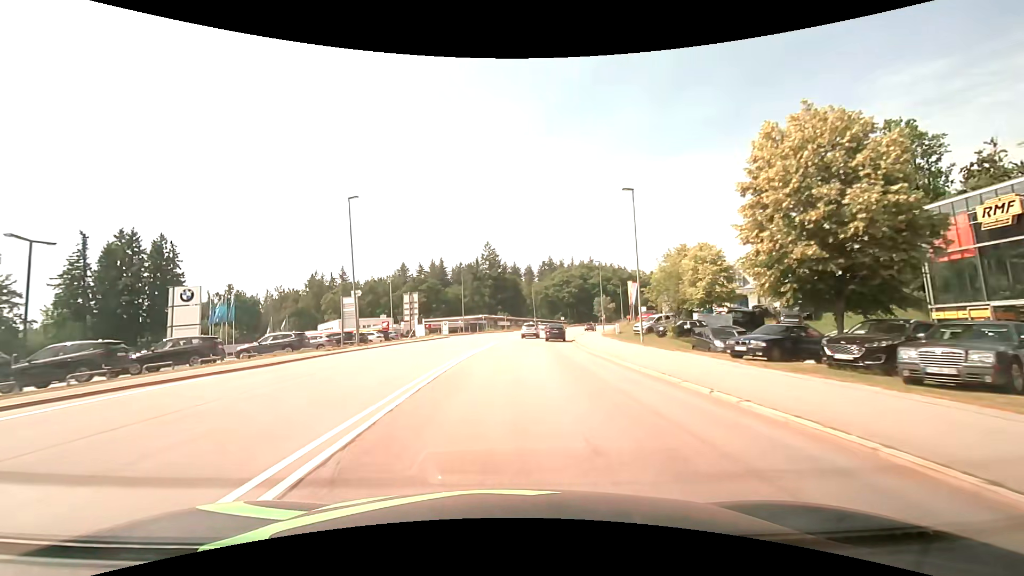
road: secondary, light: Day
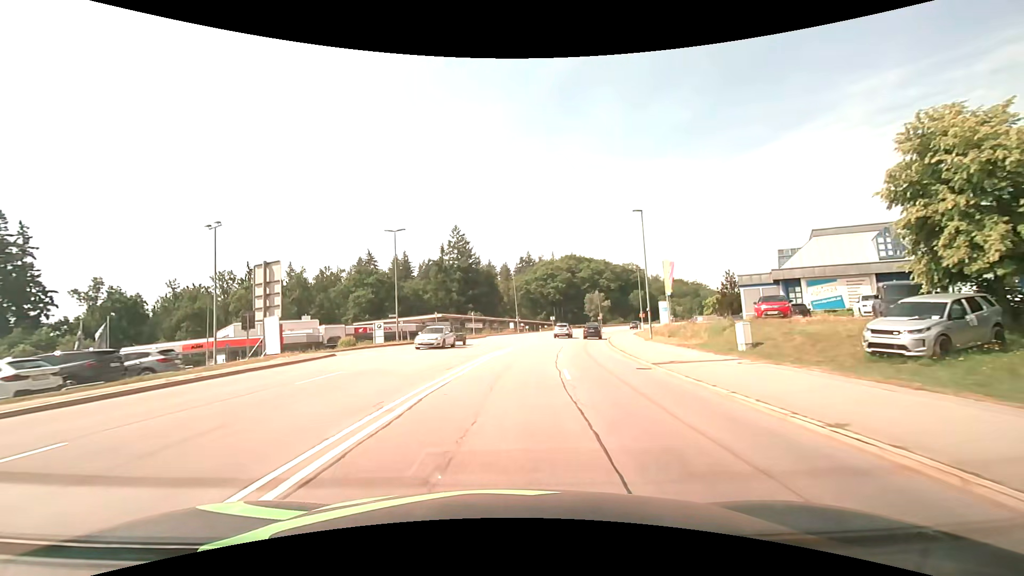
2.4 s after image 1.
(+0.7, +33.2) m; +3°
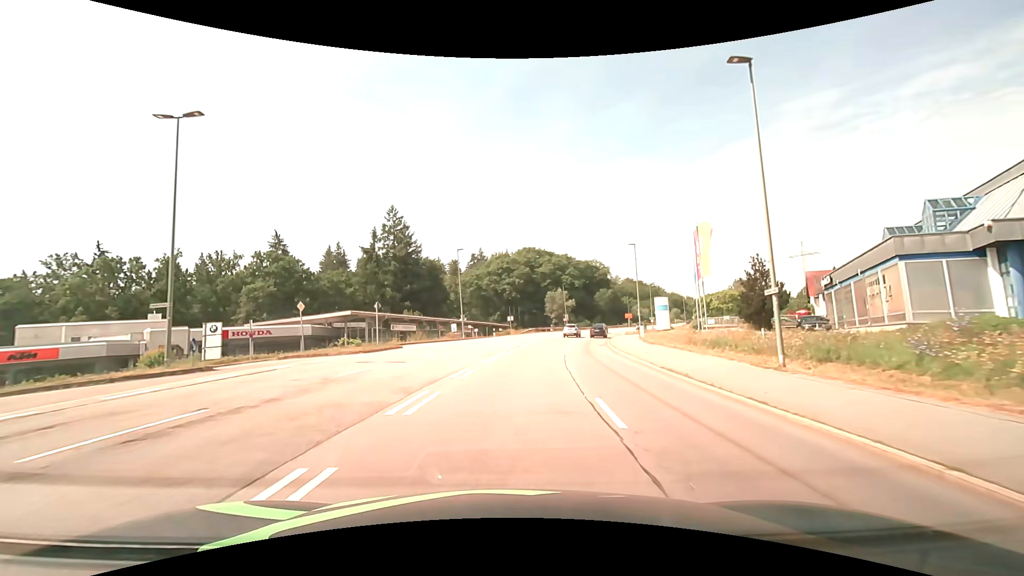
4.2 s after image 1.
(+1.1, +24.2) m; +6°
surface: asphalt
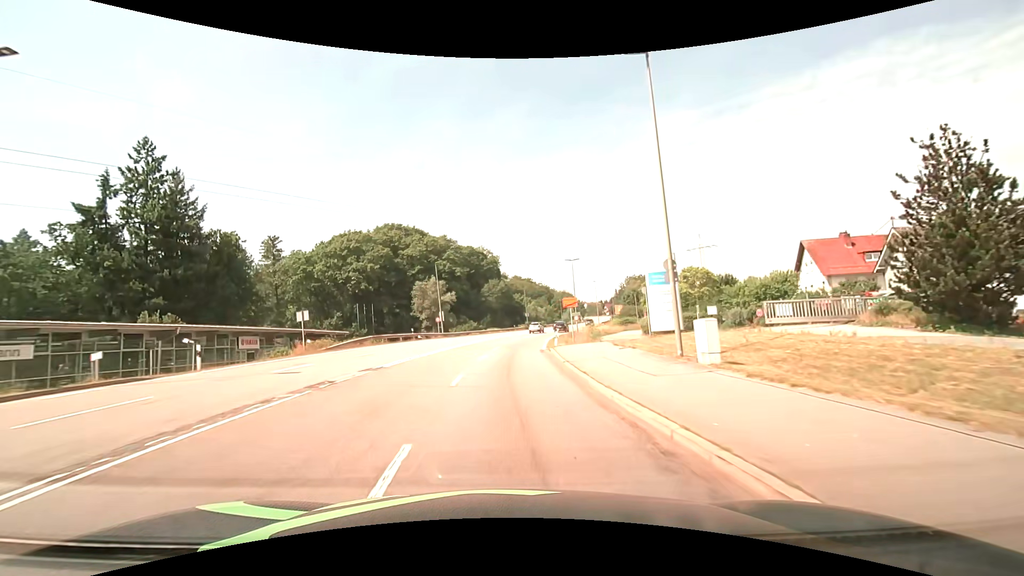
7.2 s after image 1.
(+5.5, +40.1) m; +14°
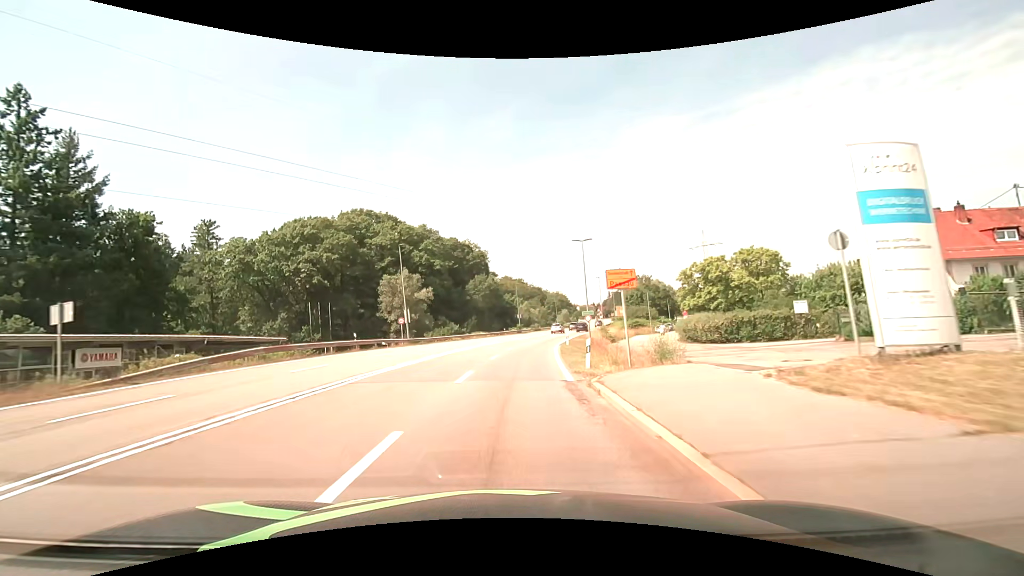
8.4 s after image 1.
(+0.2, +16.6) m; +1°
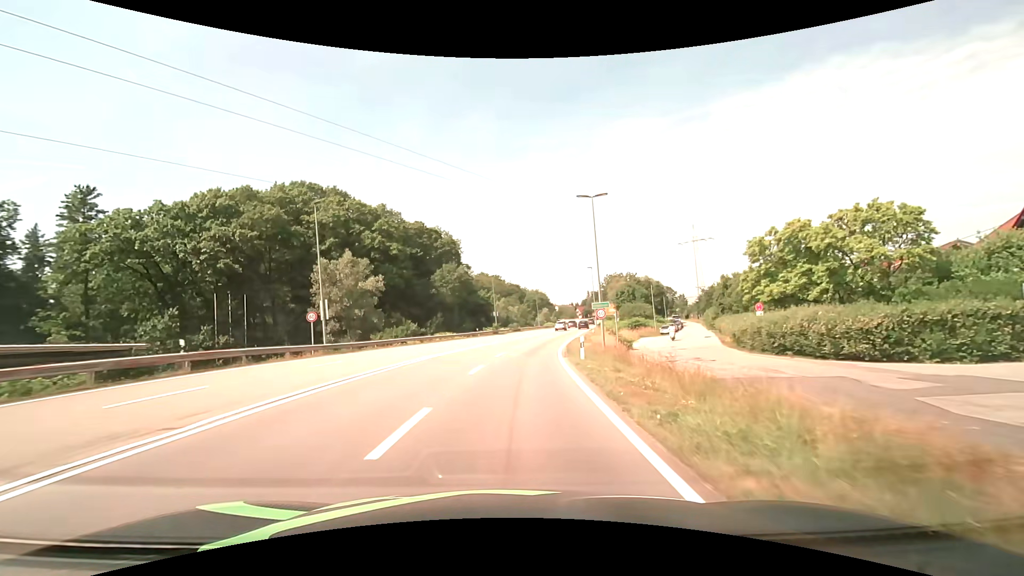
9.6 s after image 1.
(+0.3, +16.5) m; +3°
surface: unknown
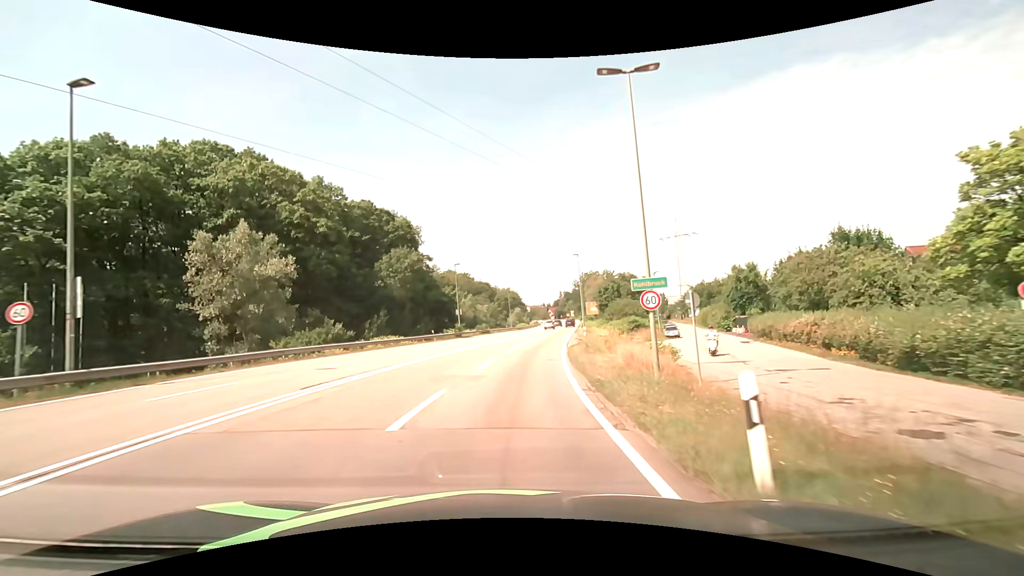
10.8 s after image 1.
(+0.5, +16.0) m; +3°
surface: asphalt
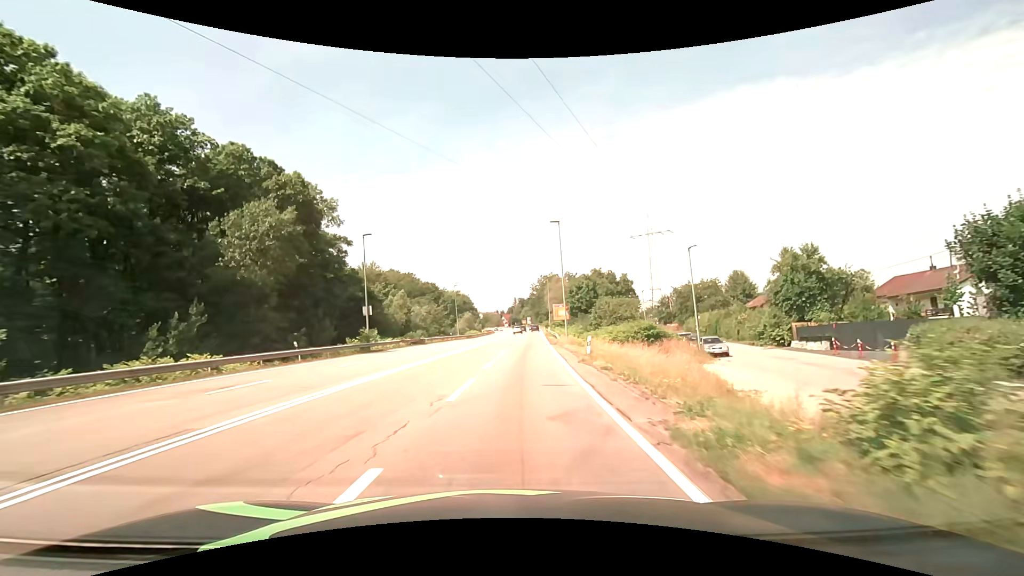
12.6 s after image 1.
(+1.0, +24.6) m; +5°
(0, +10) (+1, +20) (+1, +30) (+2, +40) (+2, +50) (+3, +60) (+4, +70) (+4, +80) (+5, +90) (+6, +100) m
